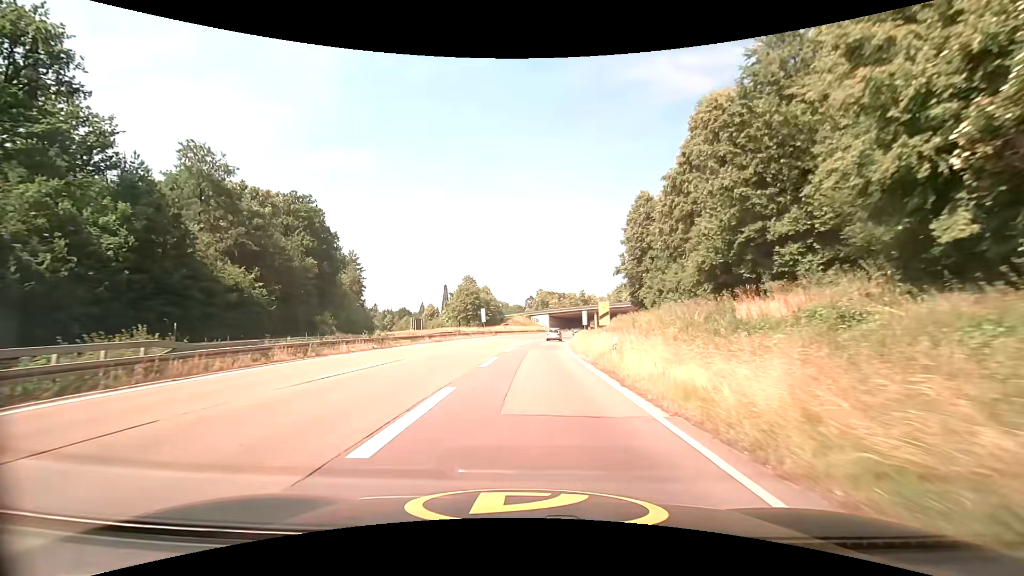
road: trunk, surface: asphalt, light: Day
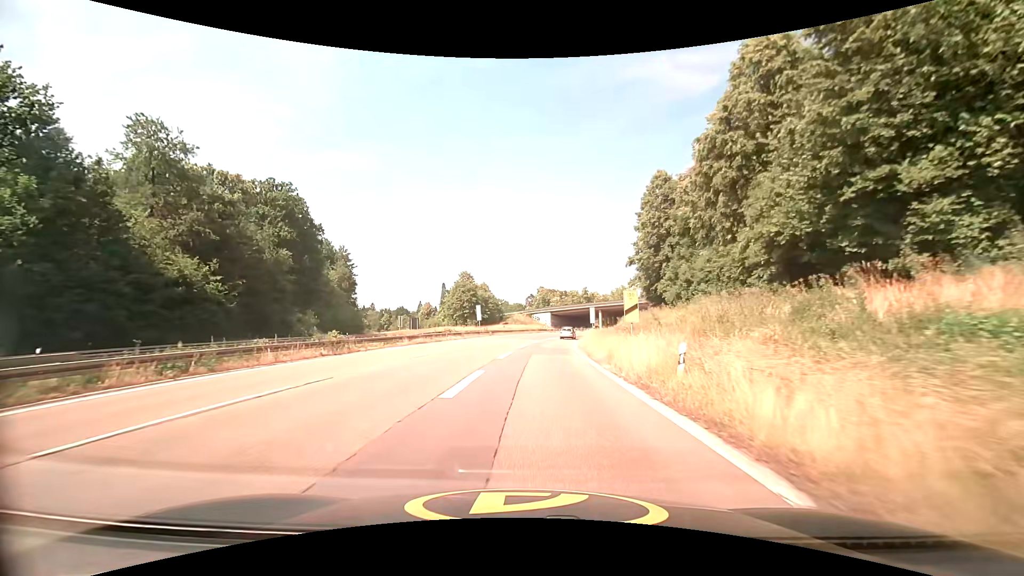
(0.0, +8.1) m; 0°
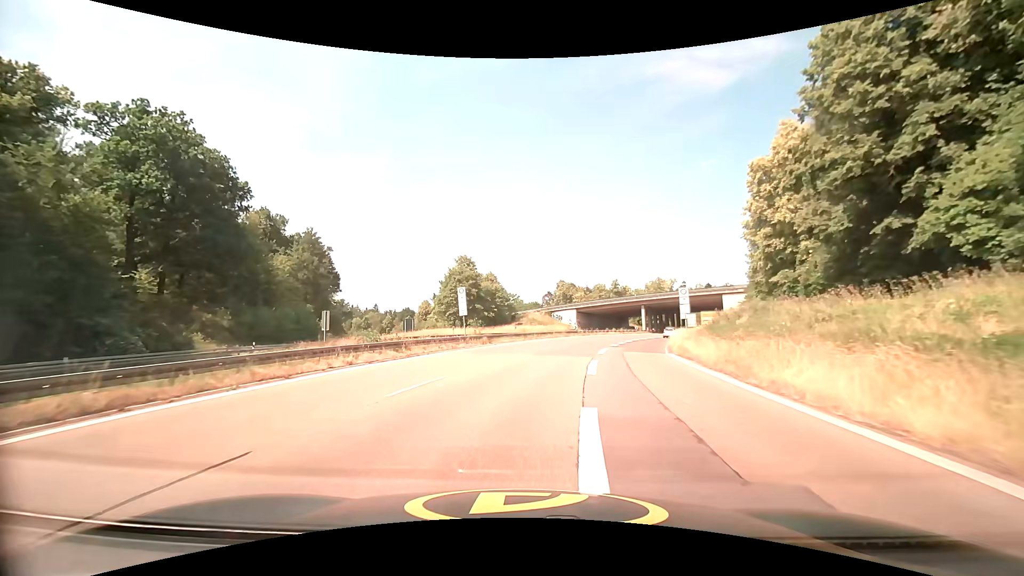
(-0.5, +32.2) m; -2°
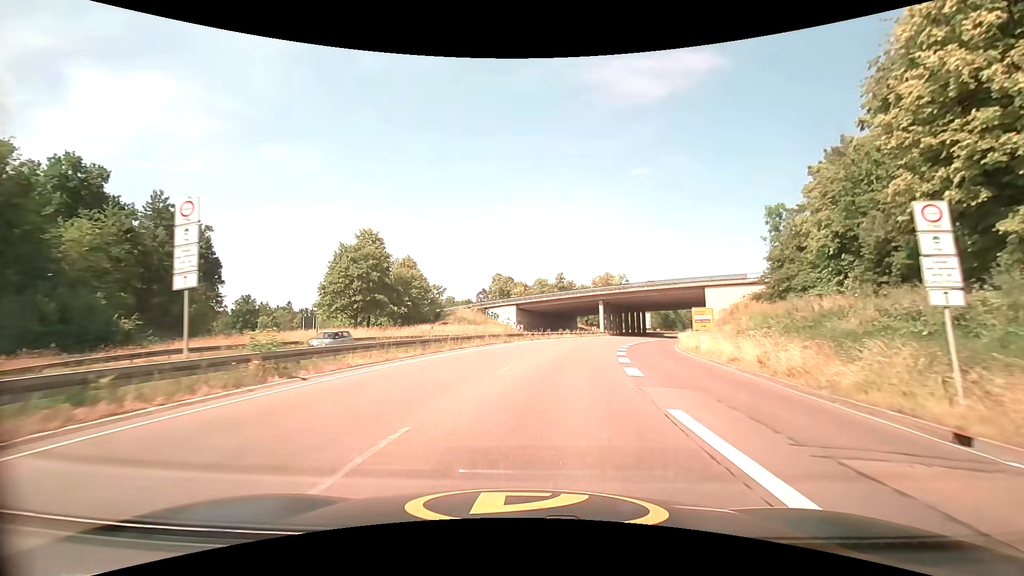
(+1.3, +24.7) m; +7°
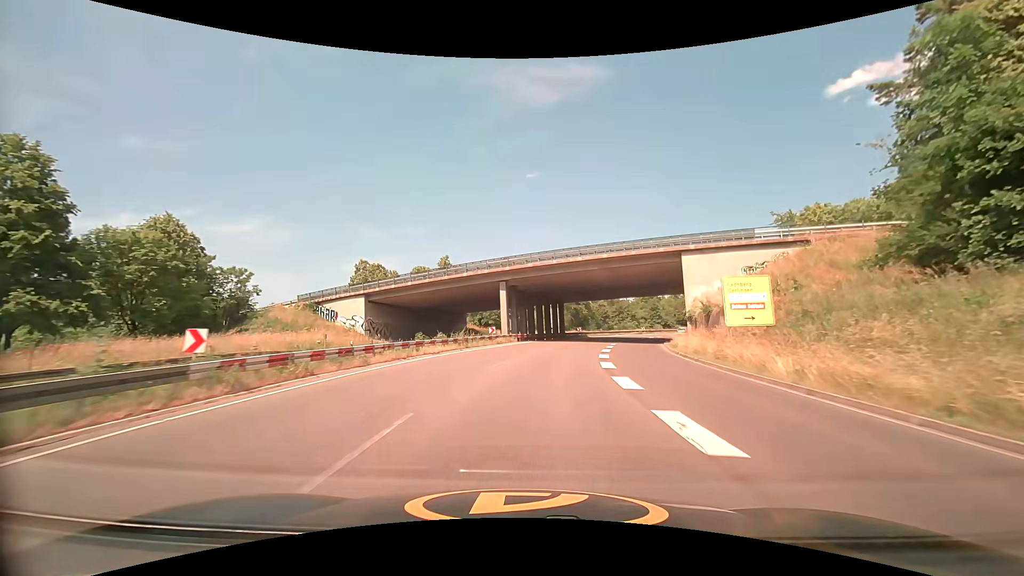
(+4.1, +34.2) m; +12°
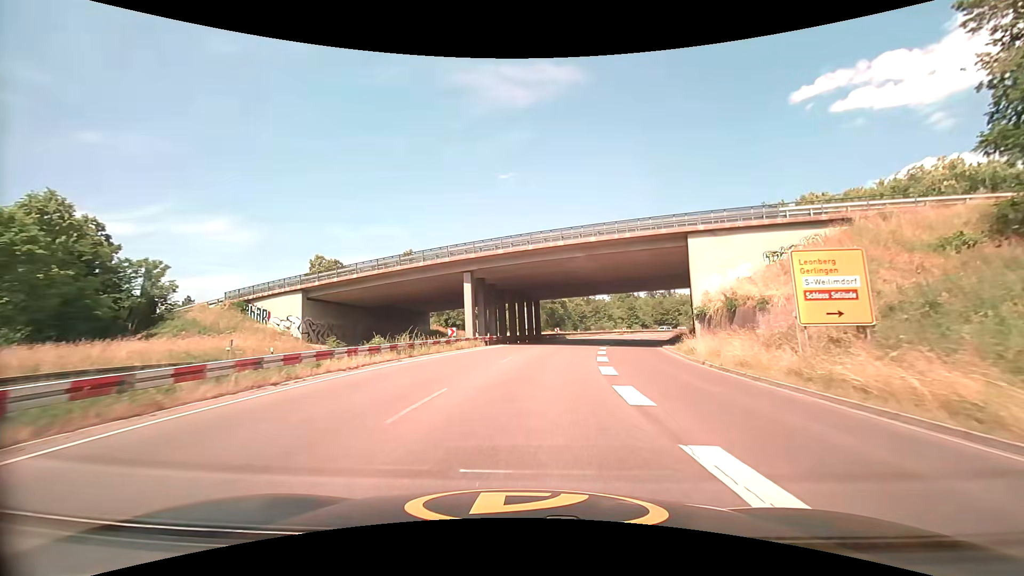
(+0.2, +8.7) m; +3°
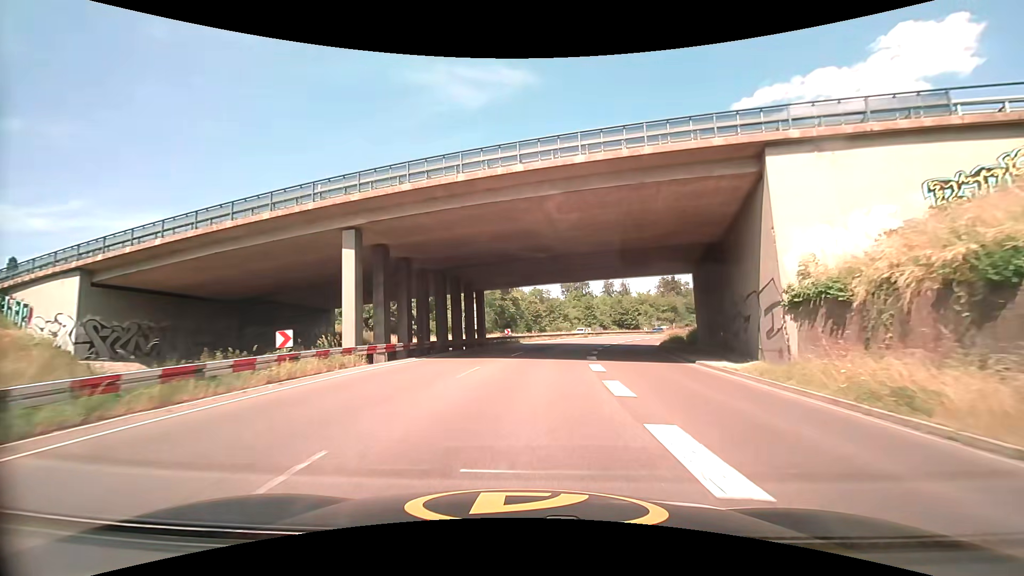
(+0.9, +17.3) m; +6°
(0, +10) (+1, +20) (+2, +30) (+5, +40) (+7, +49) (+10, +59) (+14, +68) (+18, +77) (+23, +86) (+28, +94) m
